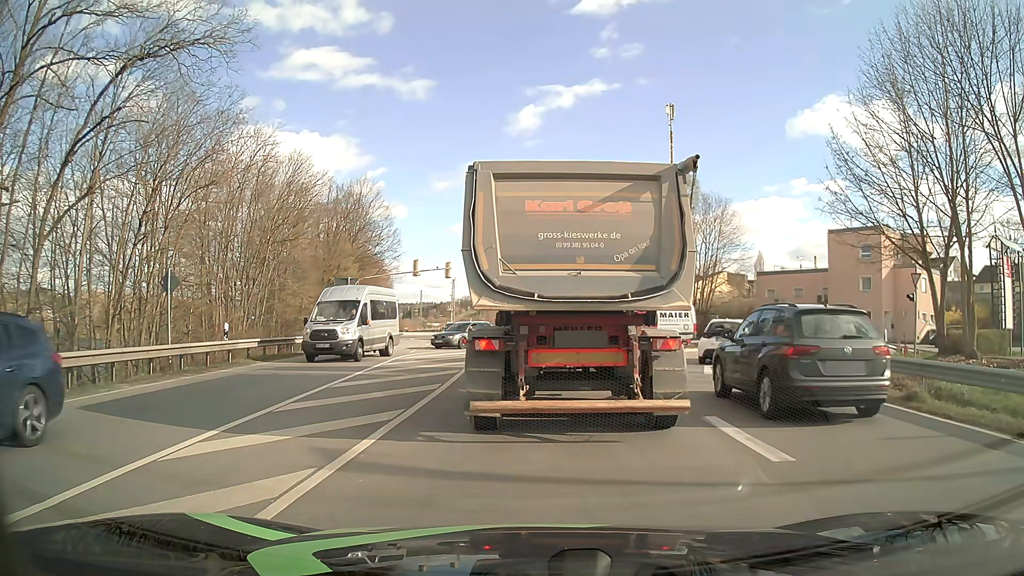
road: primary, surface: asphalt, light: Day
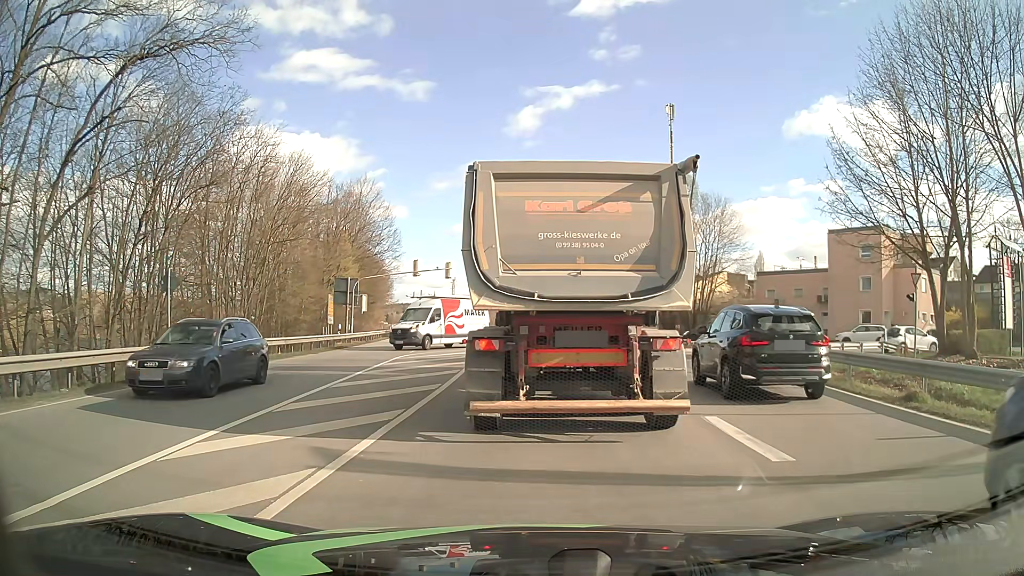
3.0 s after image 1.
(0.0, 0.0) m; 0°
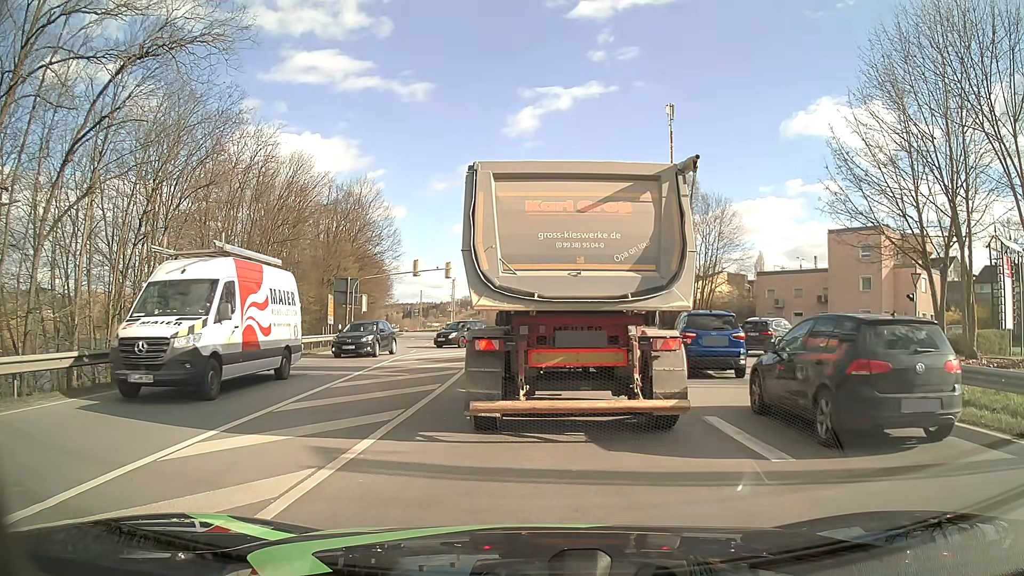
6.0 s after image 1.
(0.0, 0.0) m; 0°
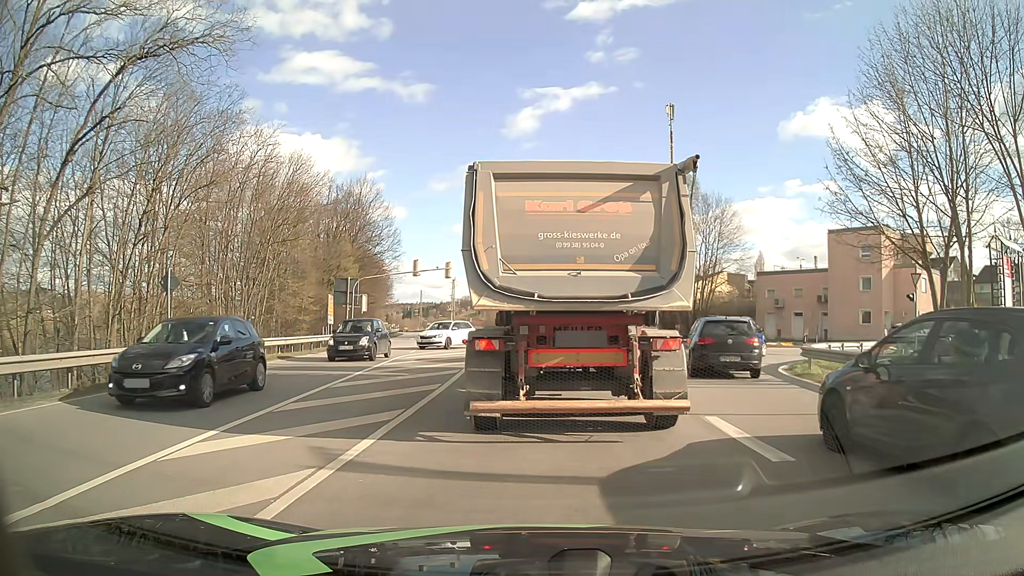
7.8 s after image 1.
(0.0, 0.0) m; 0°
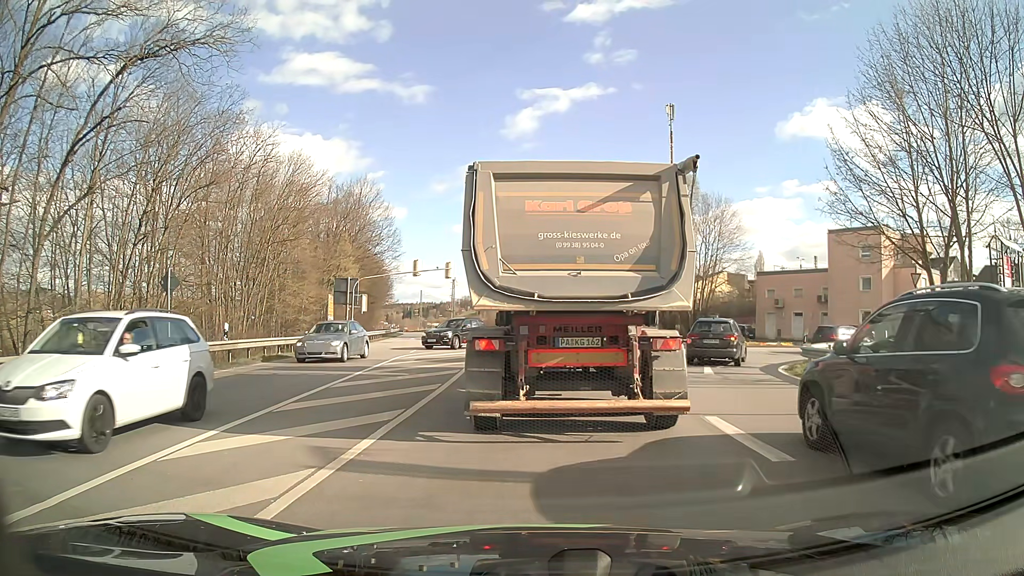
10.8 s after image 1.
(0.0, 0.0) m; 0°
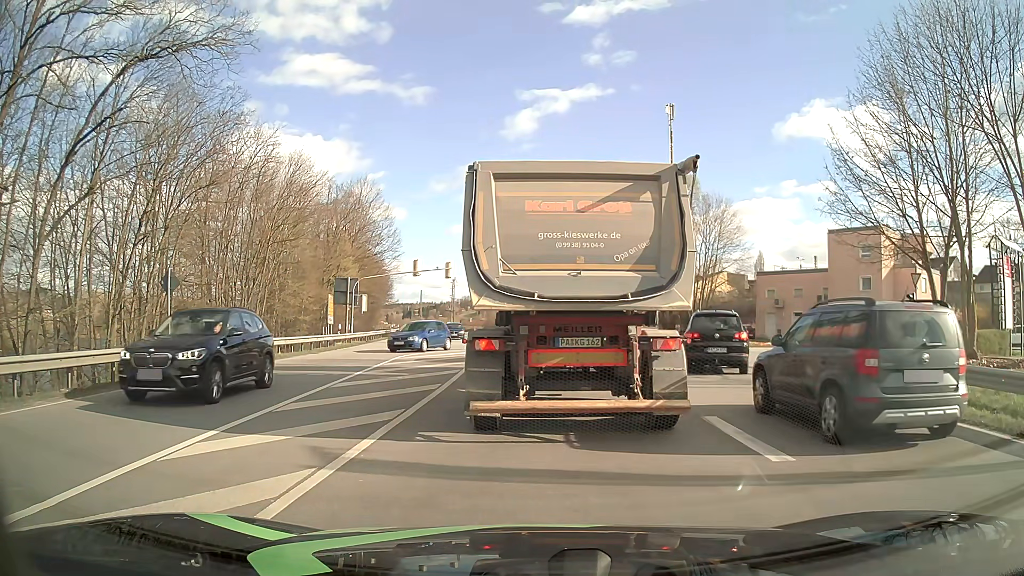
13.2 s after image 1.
(0.0, 0.0) m; 0°
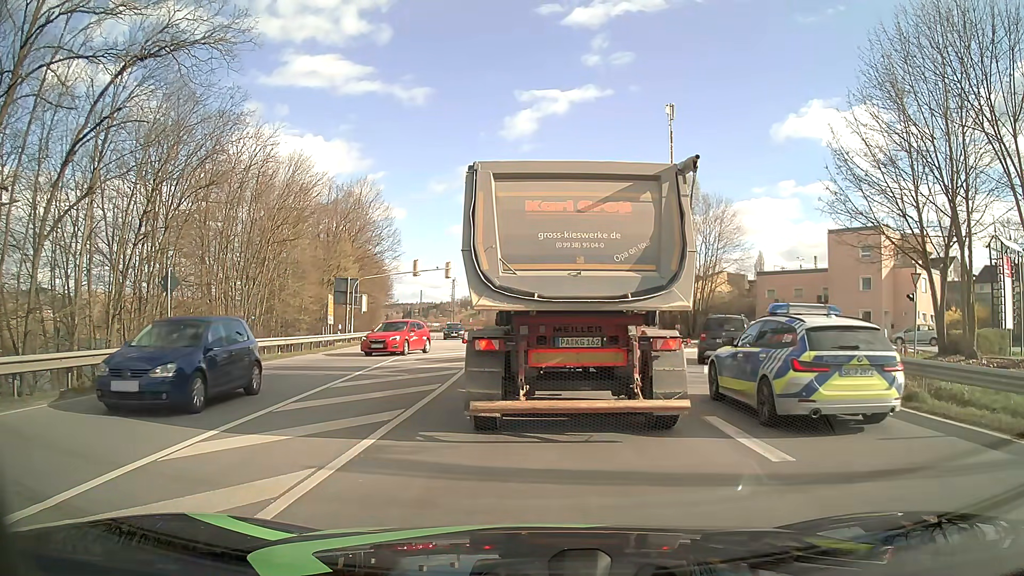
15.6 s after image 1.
(0.0, 0.0) m; 0°
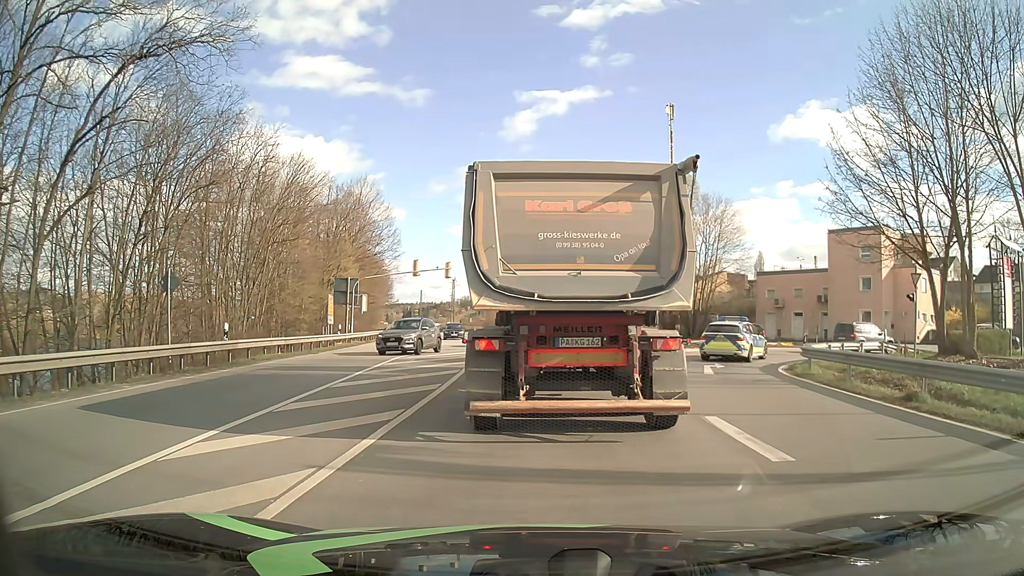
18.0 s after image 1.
(0.0, 0.0) m; 0°
(0, +10) (0, +20) (0, +30) (0, +40) (0, +50) (-1, +60) (-2, +70) (-3, +80) (-4, +90) (-5, +100) m
